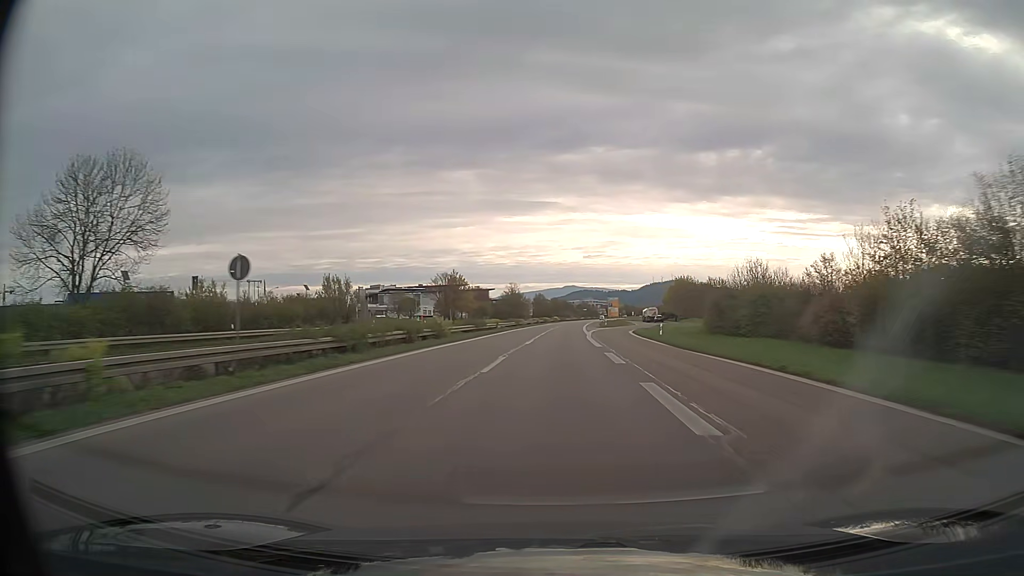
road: trunk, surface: asphalt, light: Day
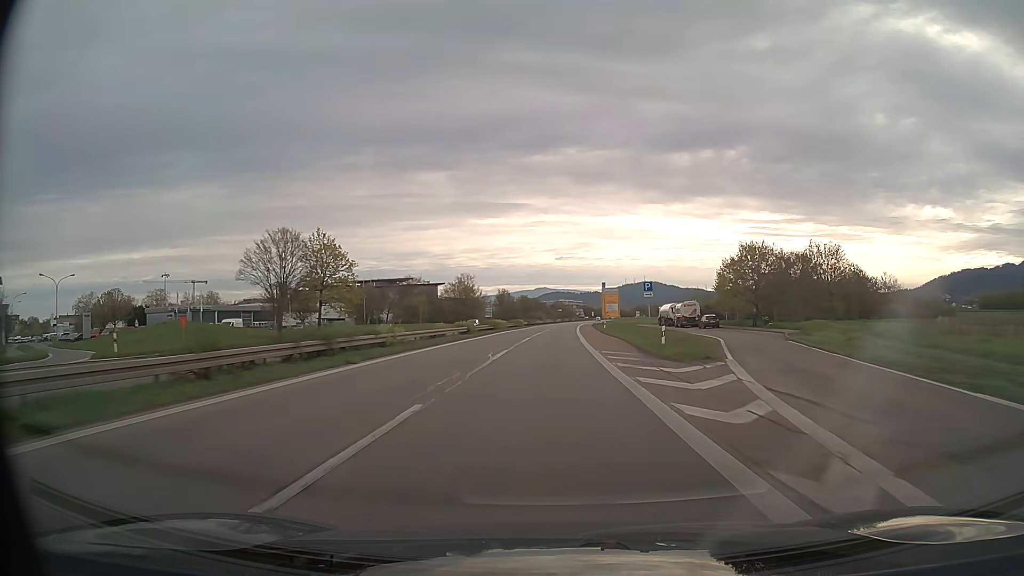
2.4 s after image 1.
(+1.4, +66.2) m; +2°
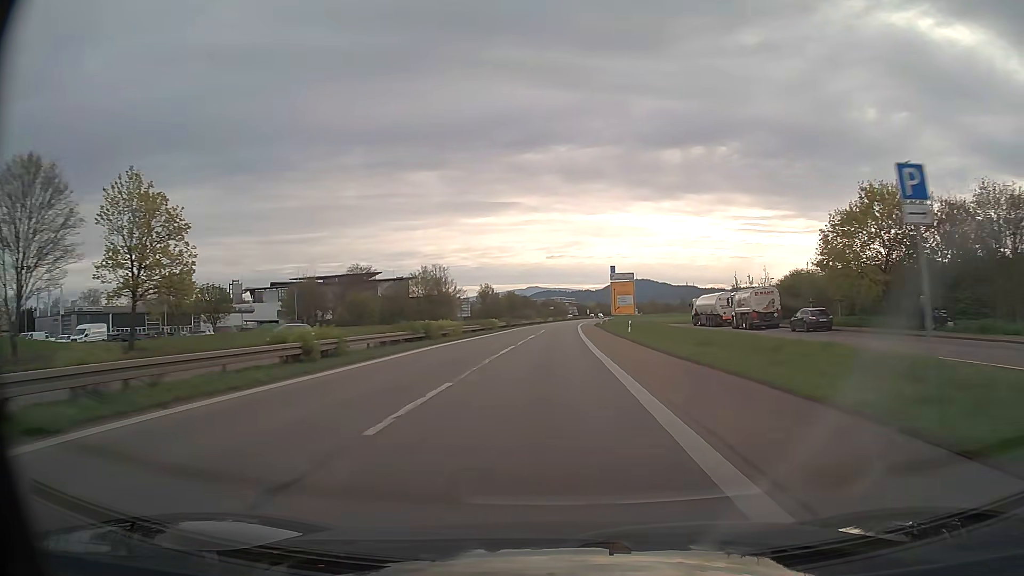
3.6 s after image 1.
(+0.2, +33.1) m; +1°
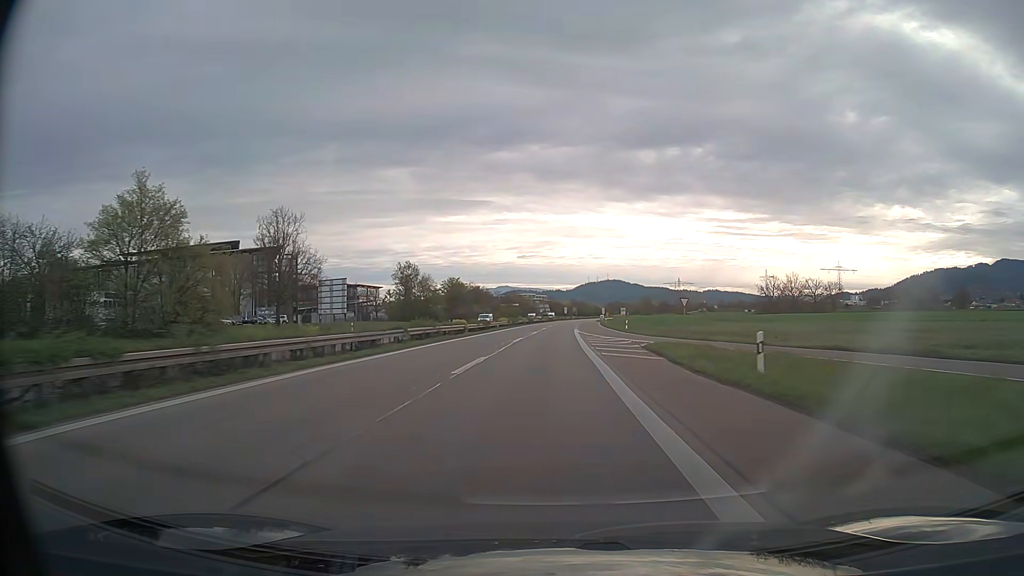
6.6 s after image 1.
(+1.8, +82.4) m; +3°
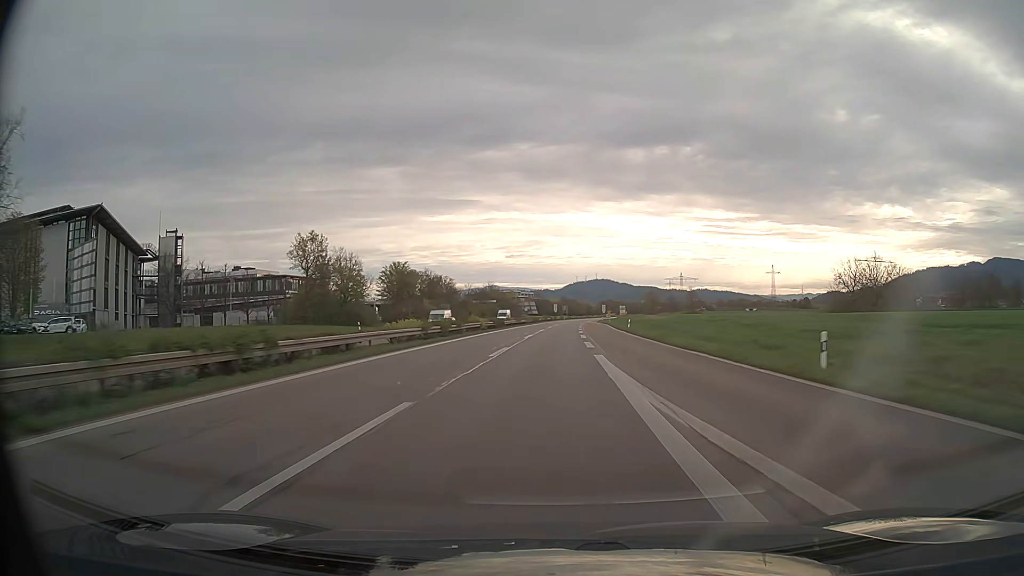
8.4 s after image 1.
(+0.5, +49.4) m; +1°
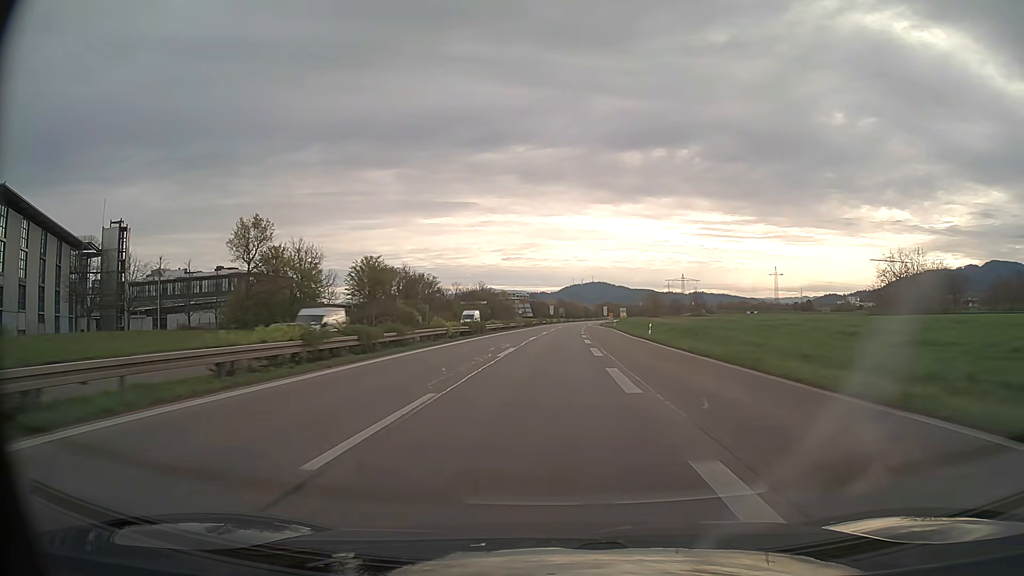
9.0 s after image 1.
(+0.1, +16.5) m; 0°
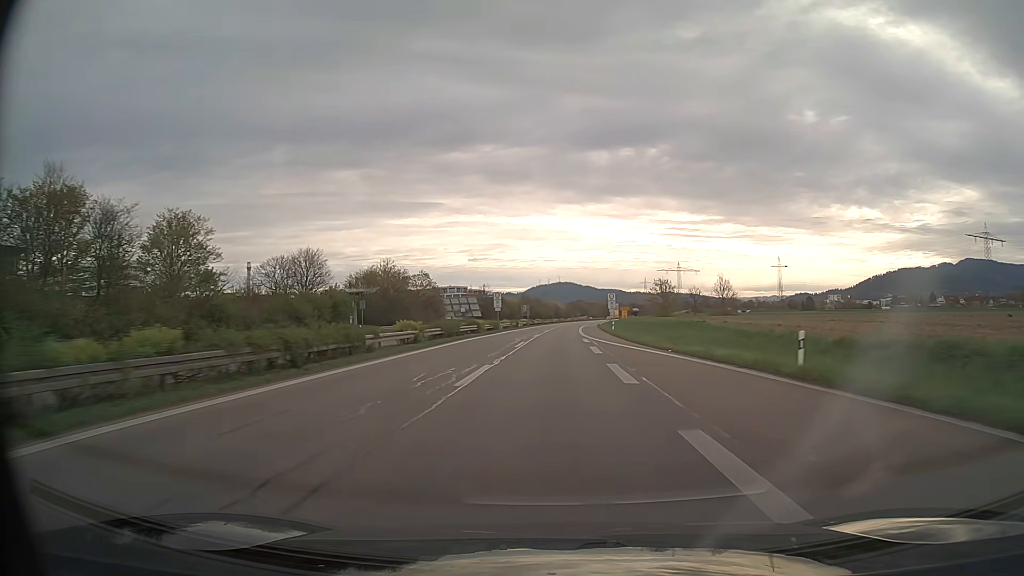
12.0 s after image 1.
(+2.0, +82.7) m; +3°
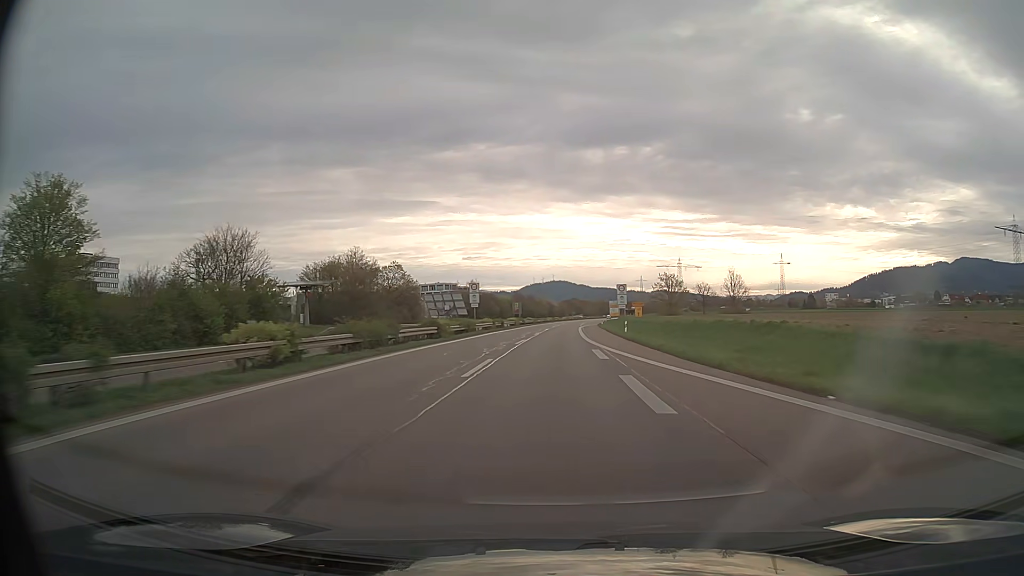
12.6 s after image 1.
(+0.1, +16.6) m; +1°
(0, +10) (0, +20) (0, +30) (0, +40) (+1, +50) (+1, +60) (+2, +70) (+2, +80) (+3, +90) (+4, +100) m
